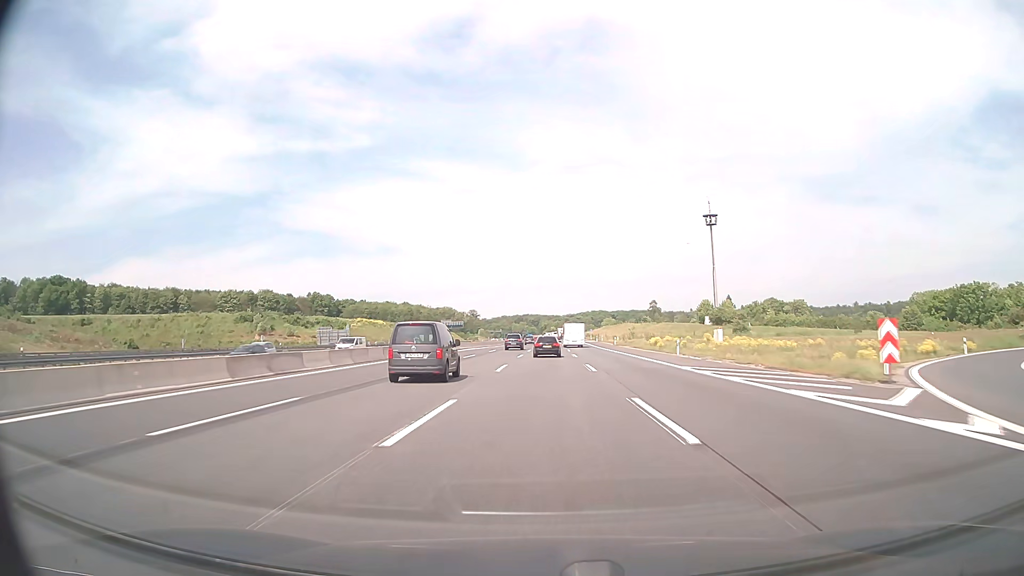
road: motorway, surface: asphalt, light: Day
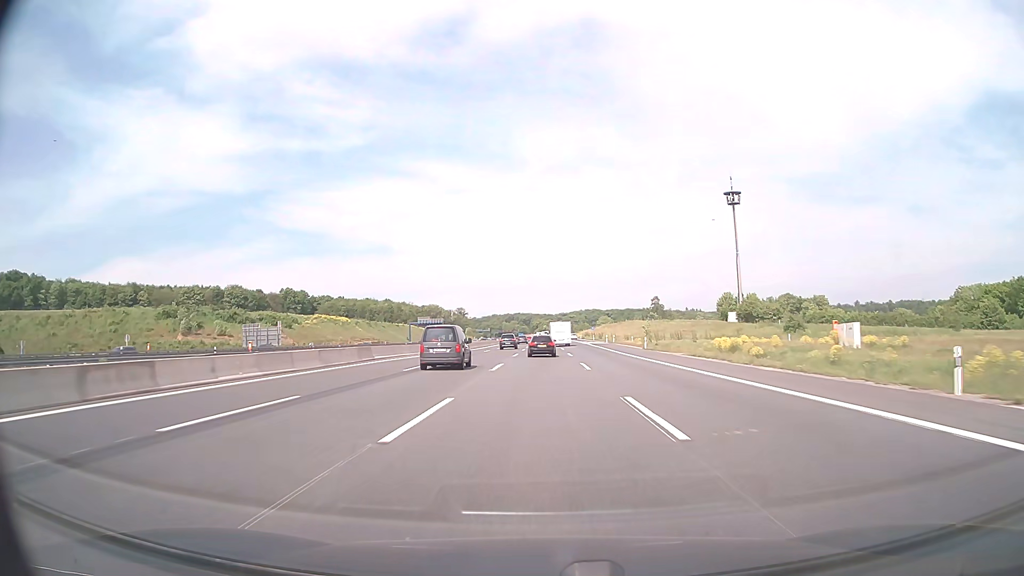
(+0.2, +35.7) m; +1°
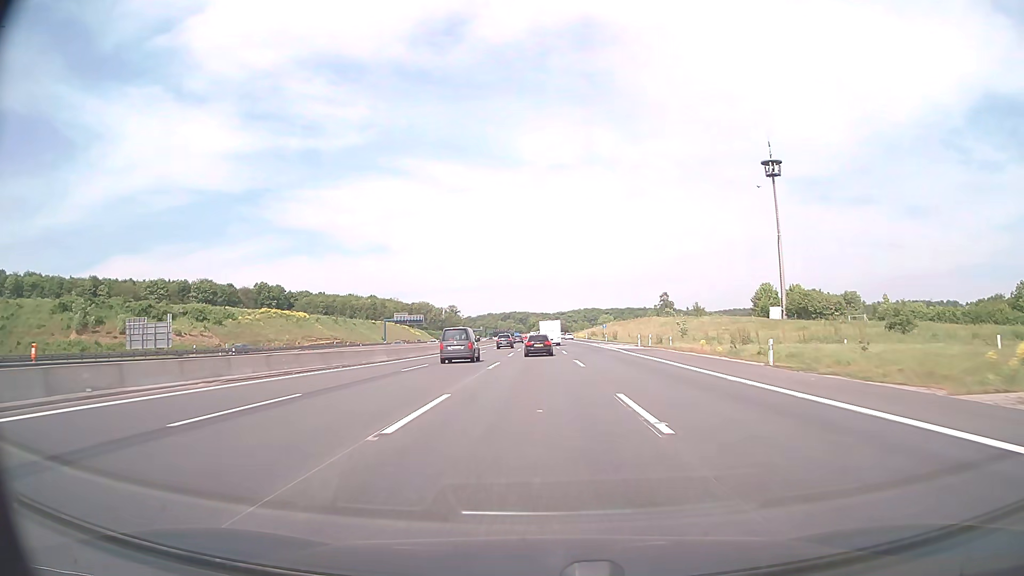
(+0.1, +35.7) m; 0°
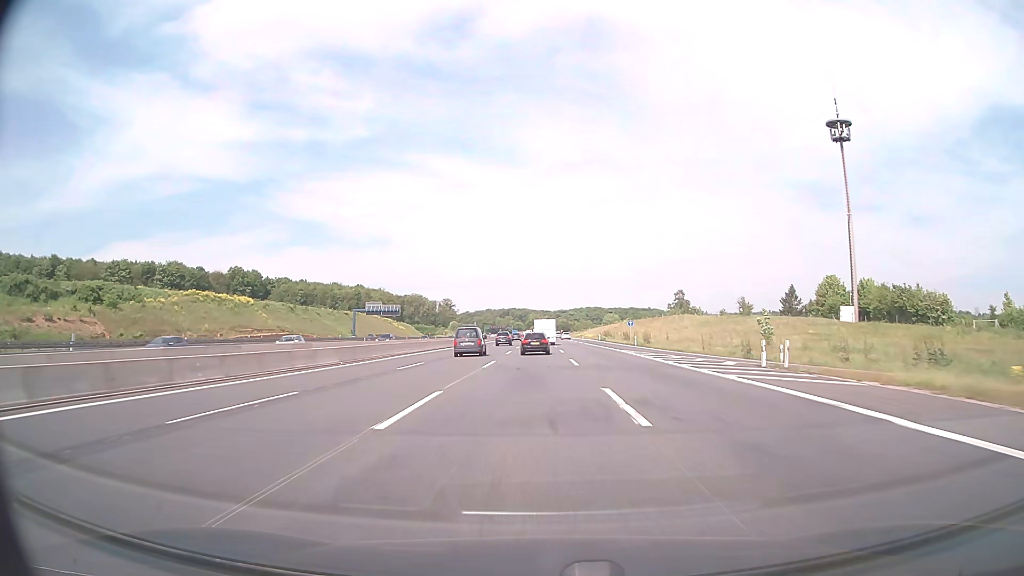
(0.0, +35.7) m; 0°
